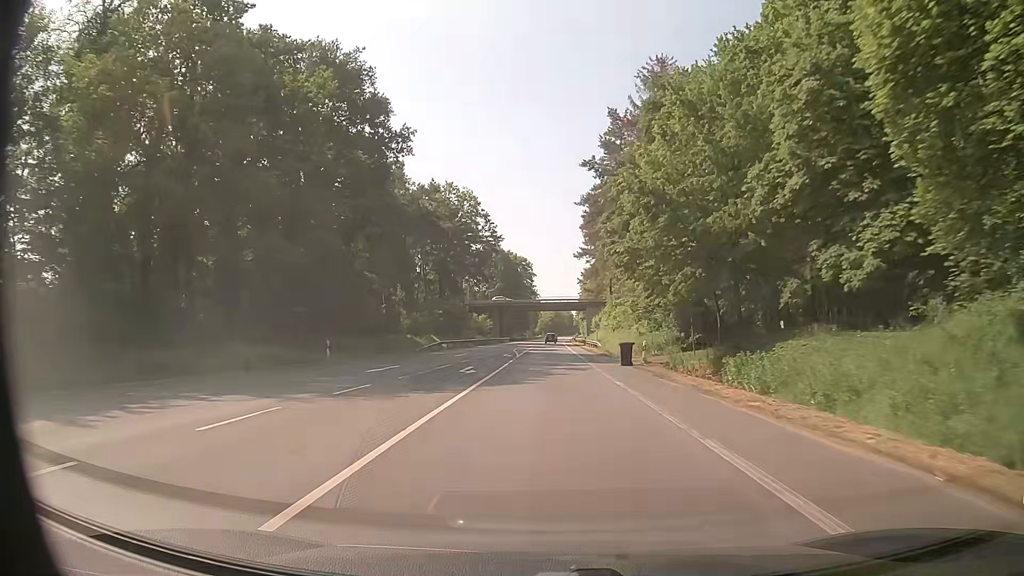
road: primary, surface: asphalt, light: Day
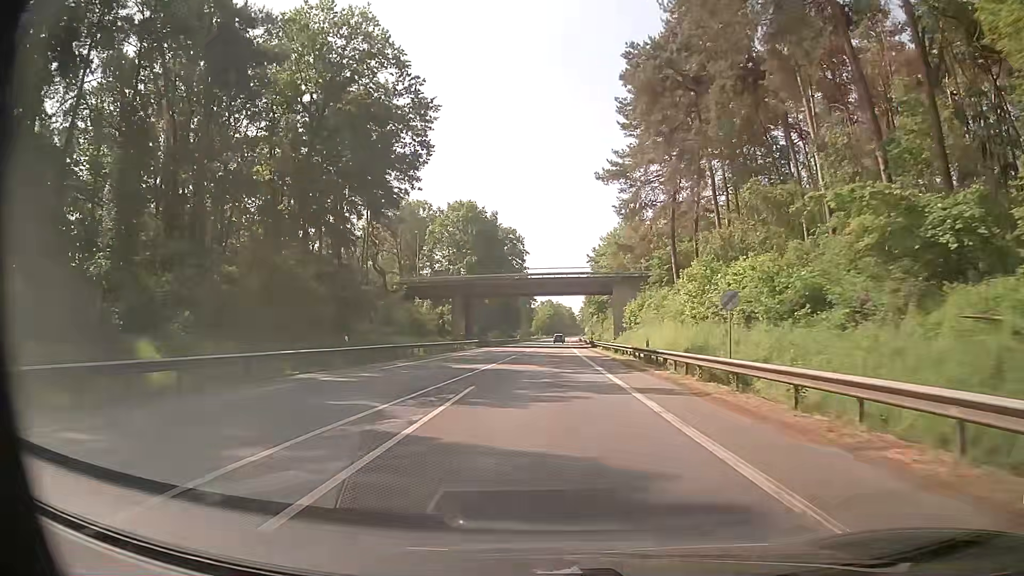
(+0.3, +56.4) m; 0°
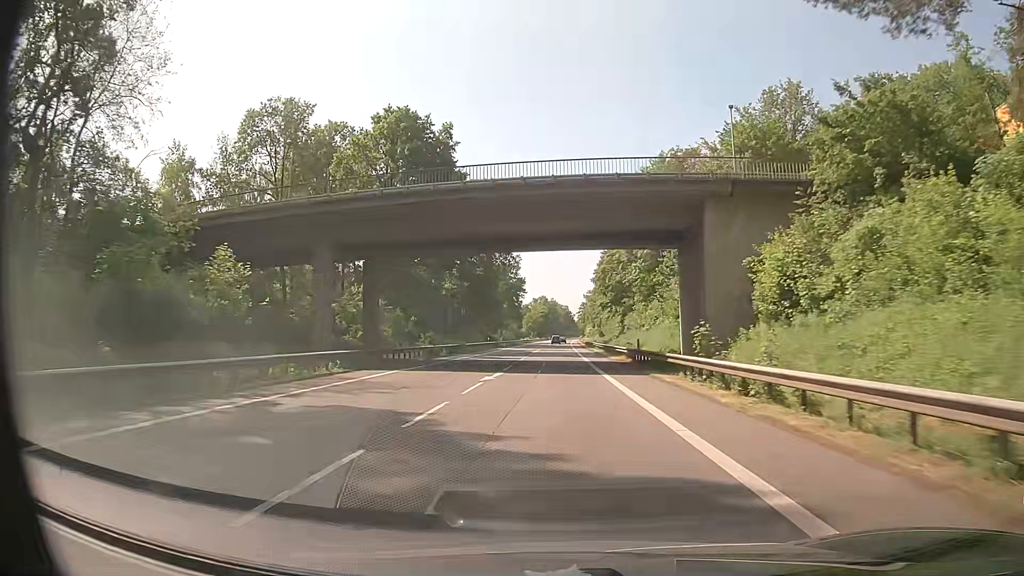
(+0.5, +46.5) m; +1°
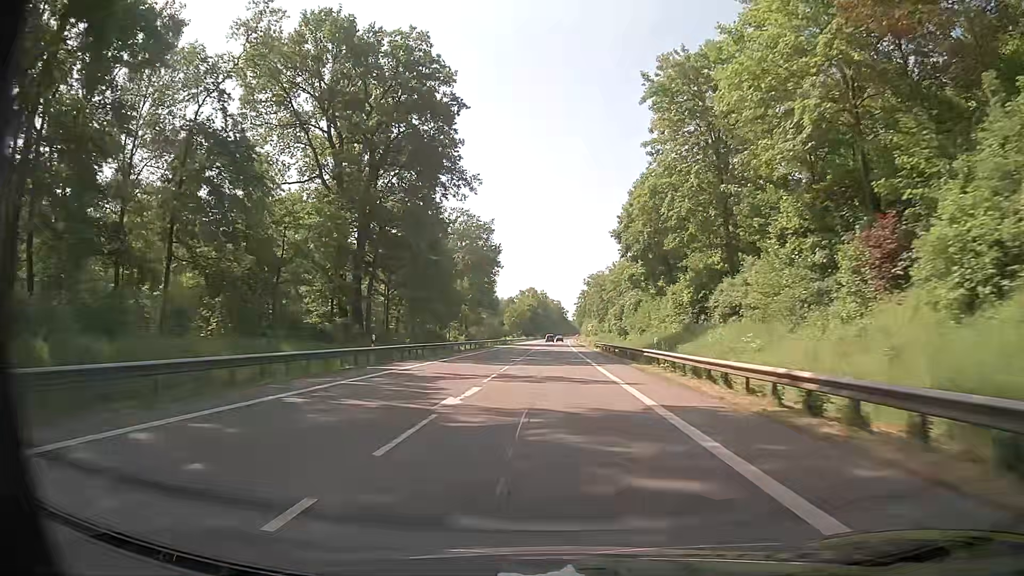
(+0.4, +50.8) m; +1°
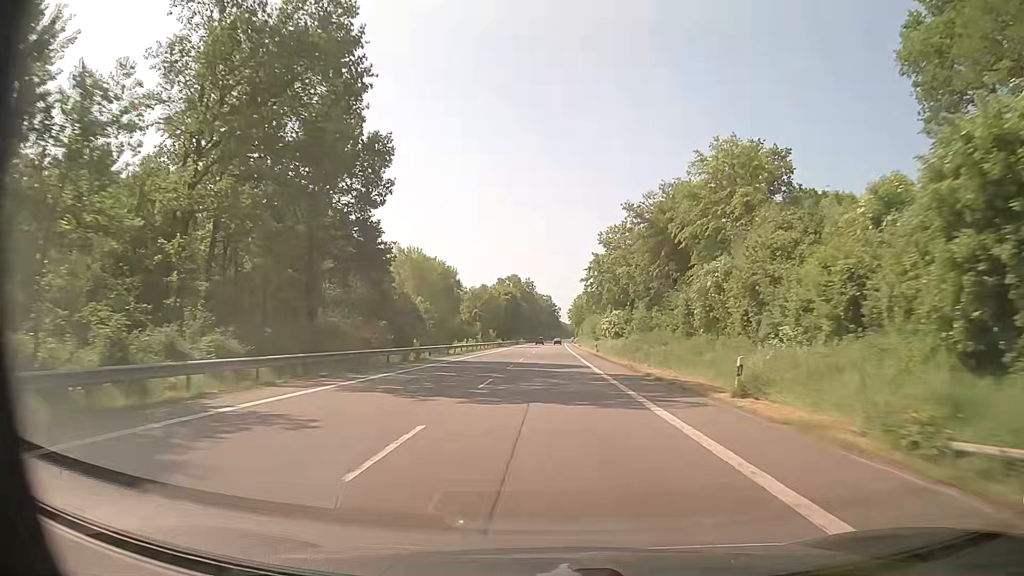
(+0.6, +69.5) m; +1°
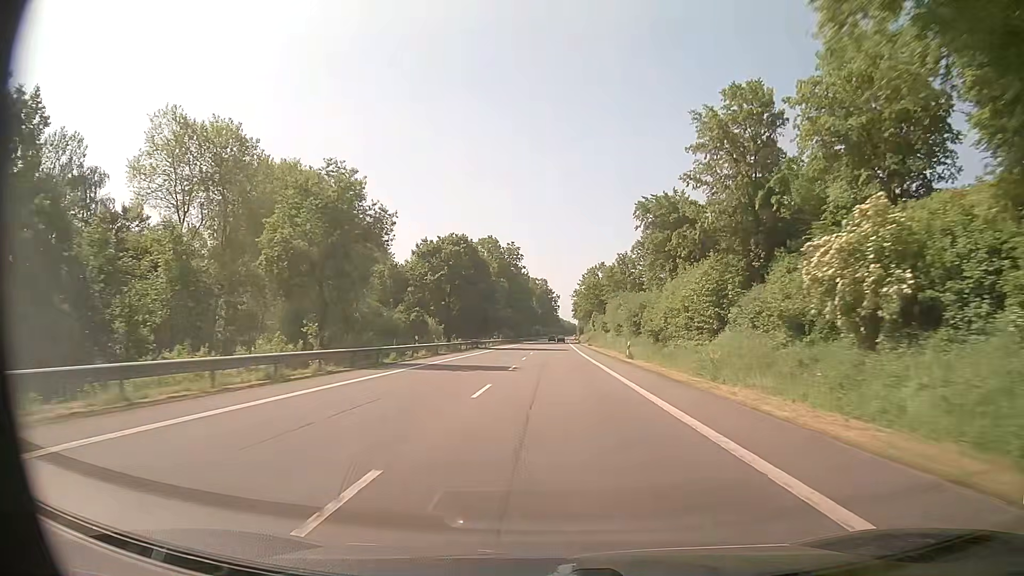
(0.0, +75.6) m; 0°
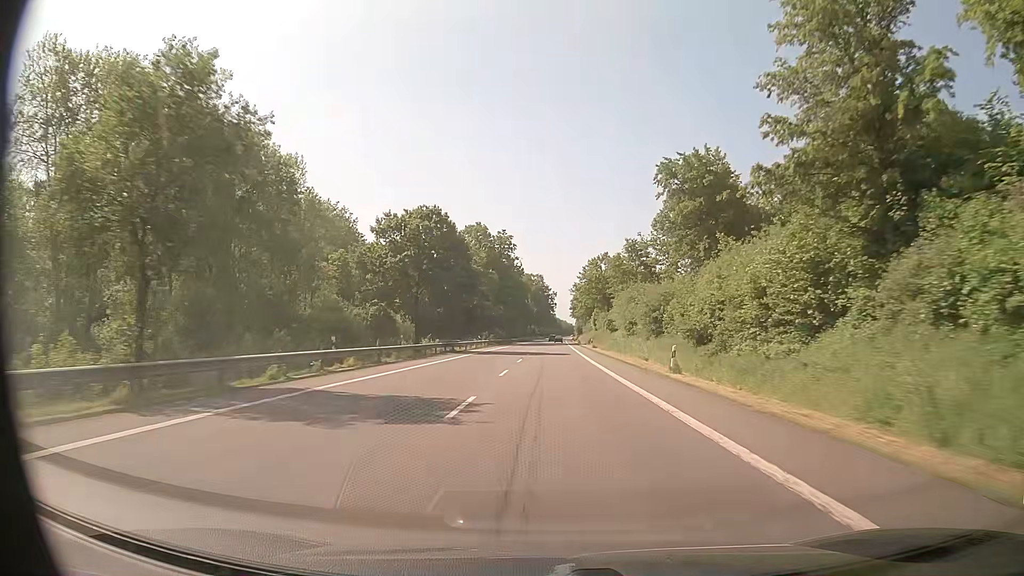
(0.0, +15.7) m; 0°
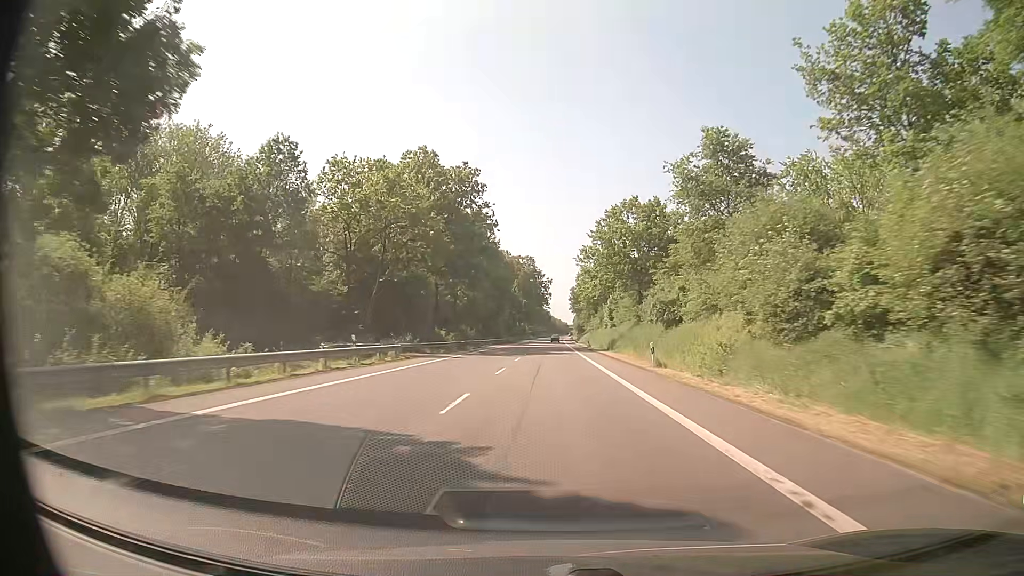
(+0.3, +47.5) m; 0°
(0, +10) (0, +20) (0, +30) (0, +40) (0, +50) (0, +60) (0, +70) (+1, +80) (+1, +90) (+1, +100) m
